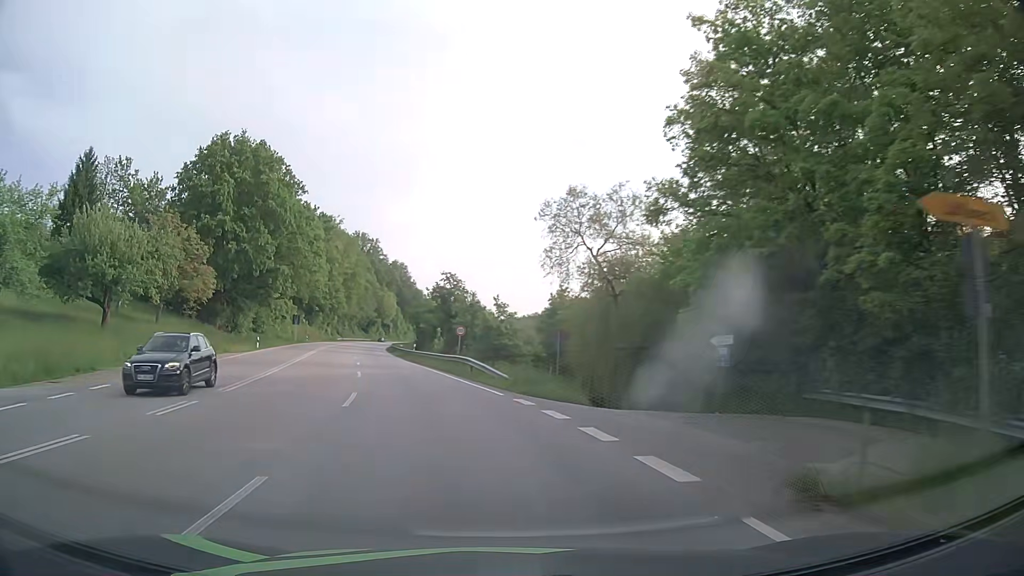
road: primary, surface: asphalt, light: Day
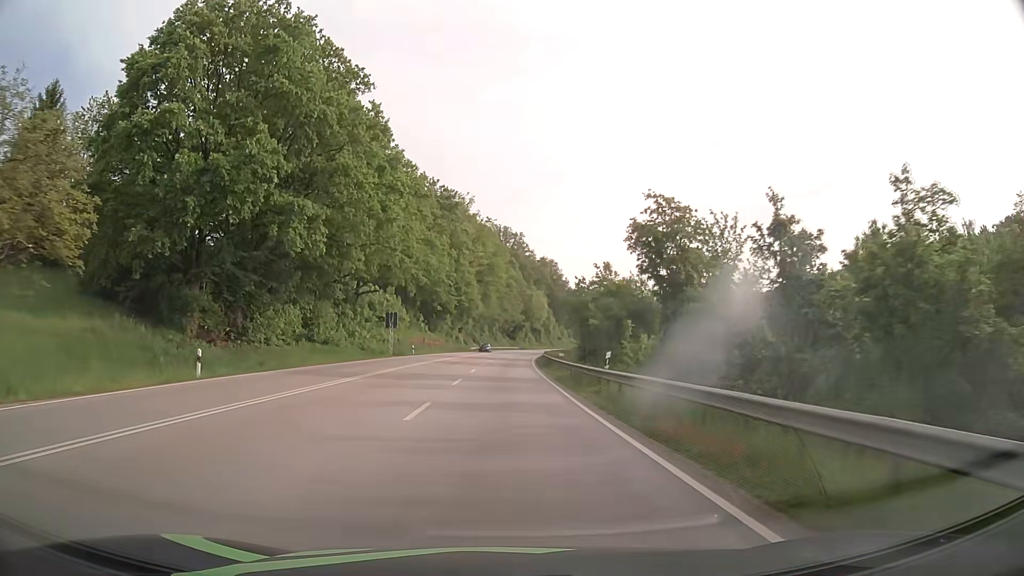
(-6.5, +38.1) m; -13°
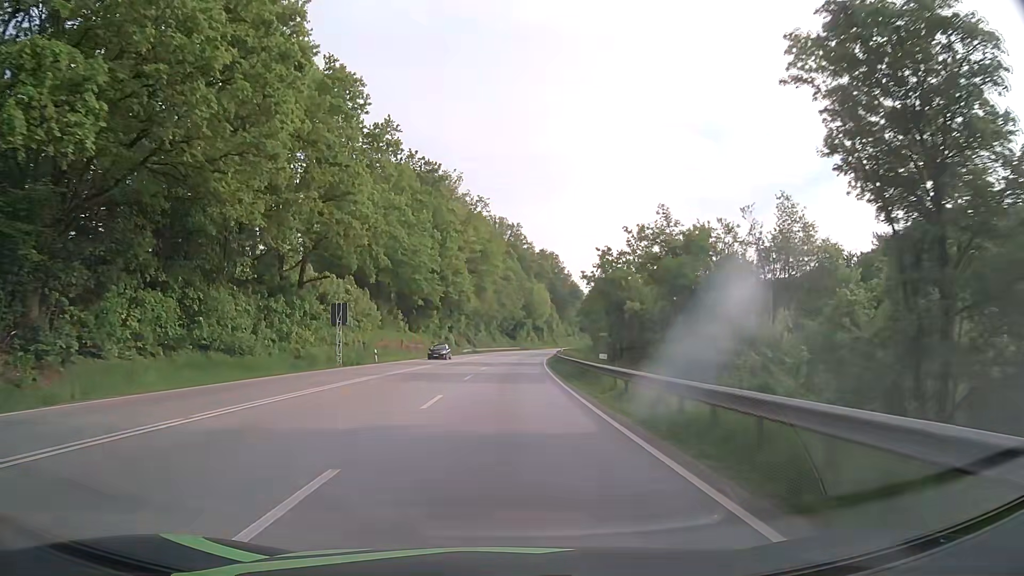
(-0.1, +21.3) m; 0°
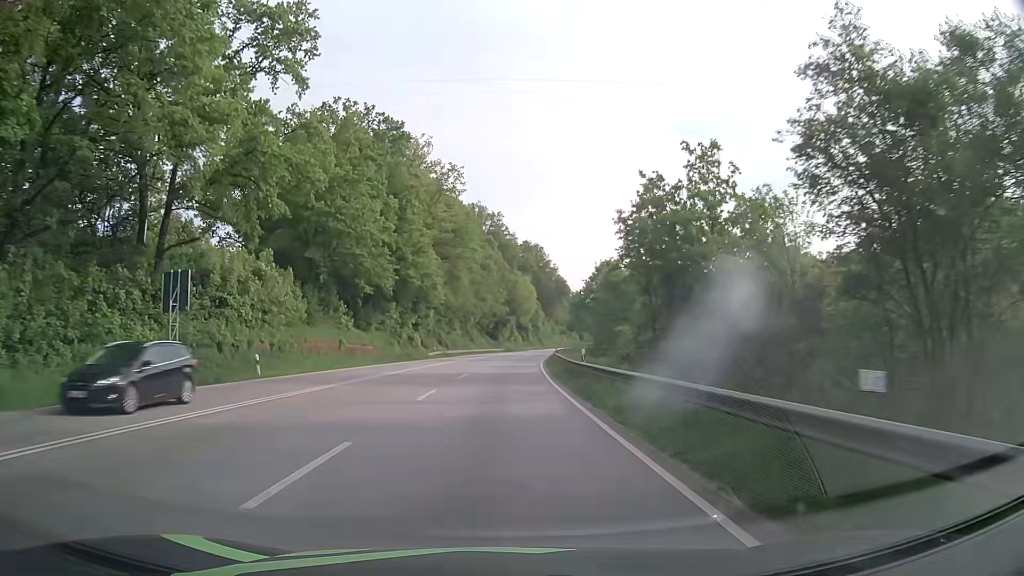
(+0.3, +22.5) m; +1°
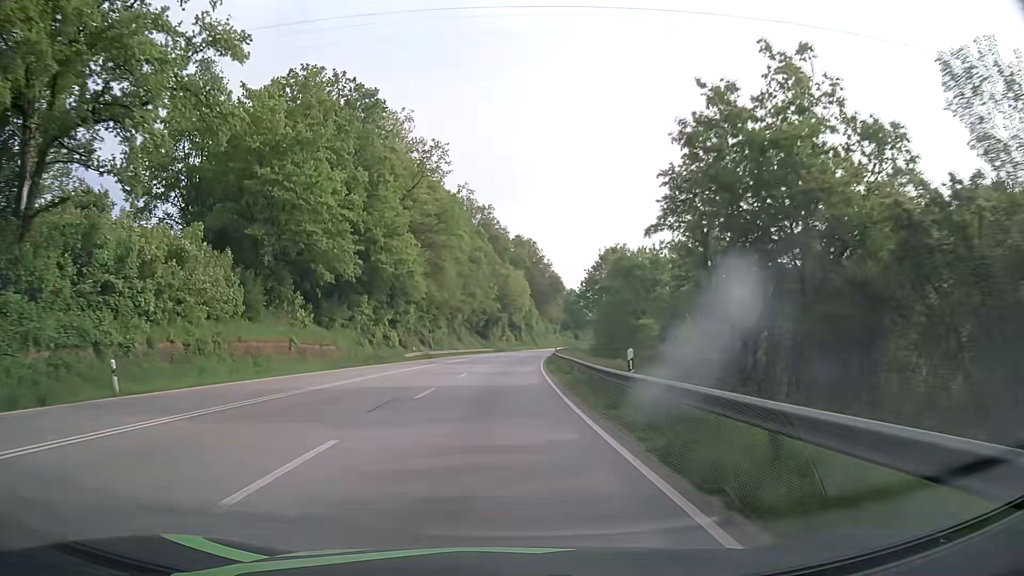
(+0.1, +11.7) m; +1°
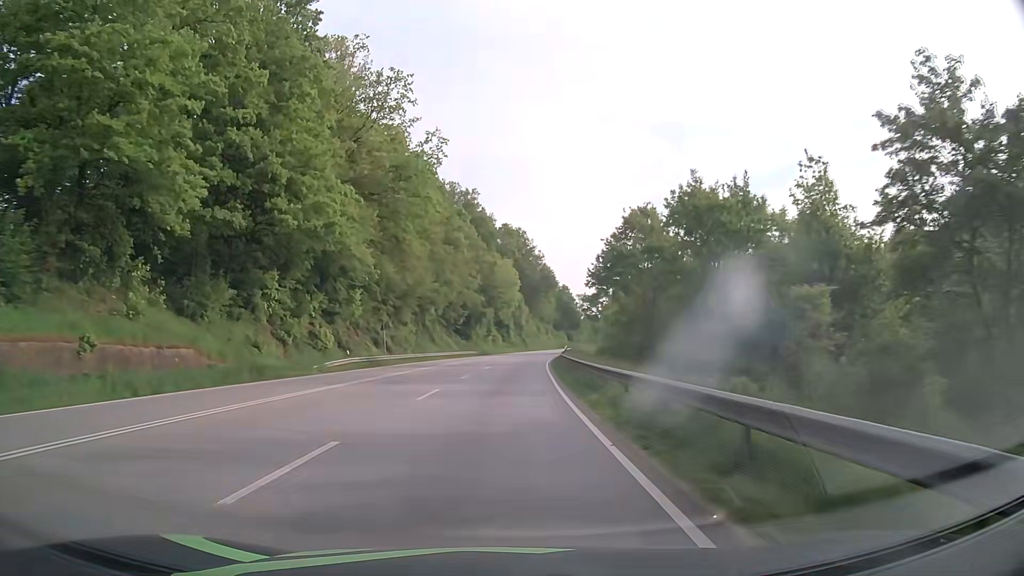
(+0.1, +23.9) m; +1°
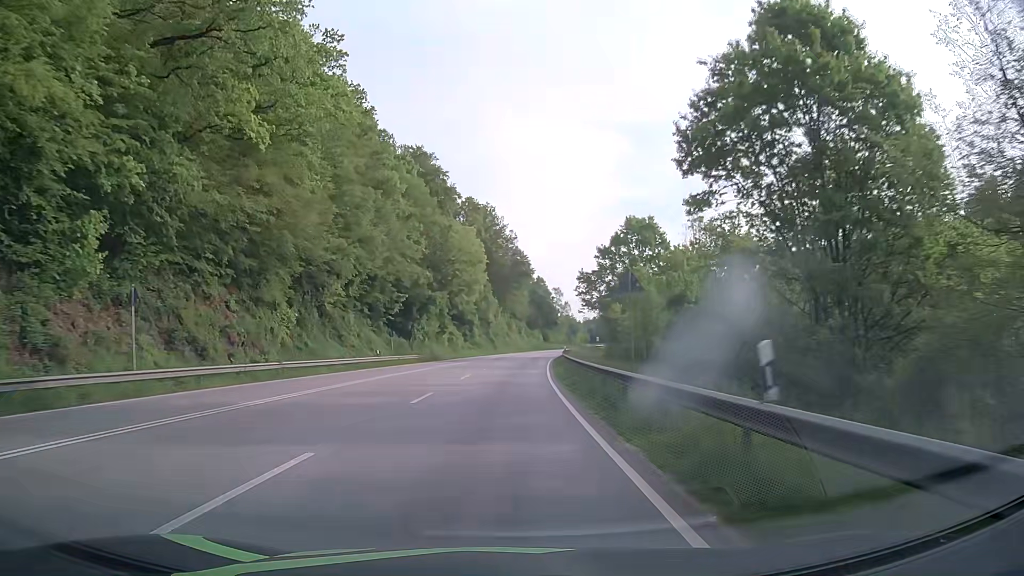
(+1.0, +36.6) m; +3°
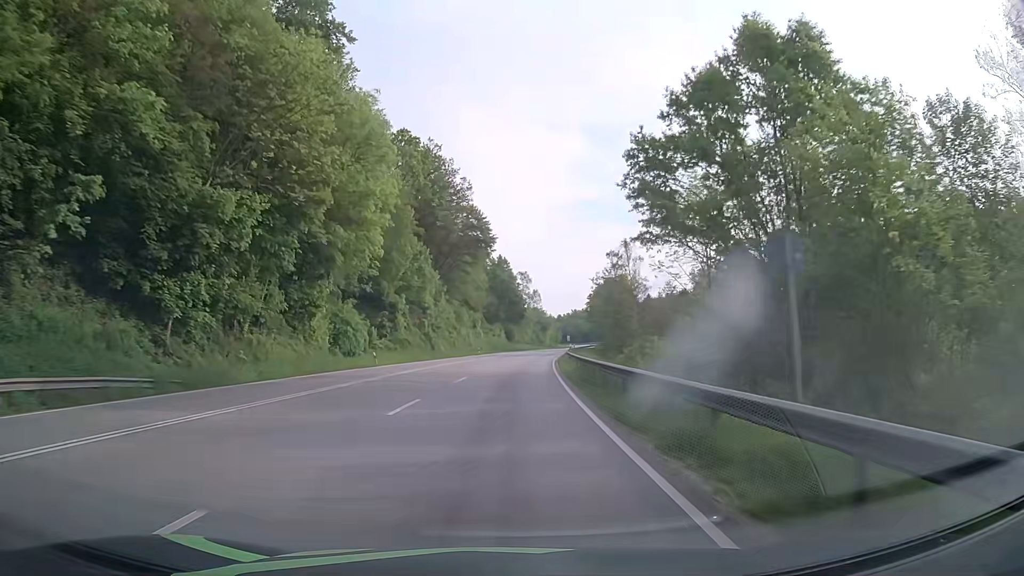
(+1.7, +50.6) m; +3°
(0, +10) (0, +20) (+1, +30) (+1, +40) (+2, +50) (+3, +60) (+3, +70) (+5, +80) (+6, +90) (+7, +100) m
